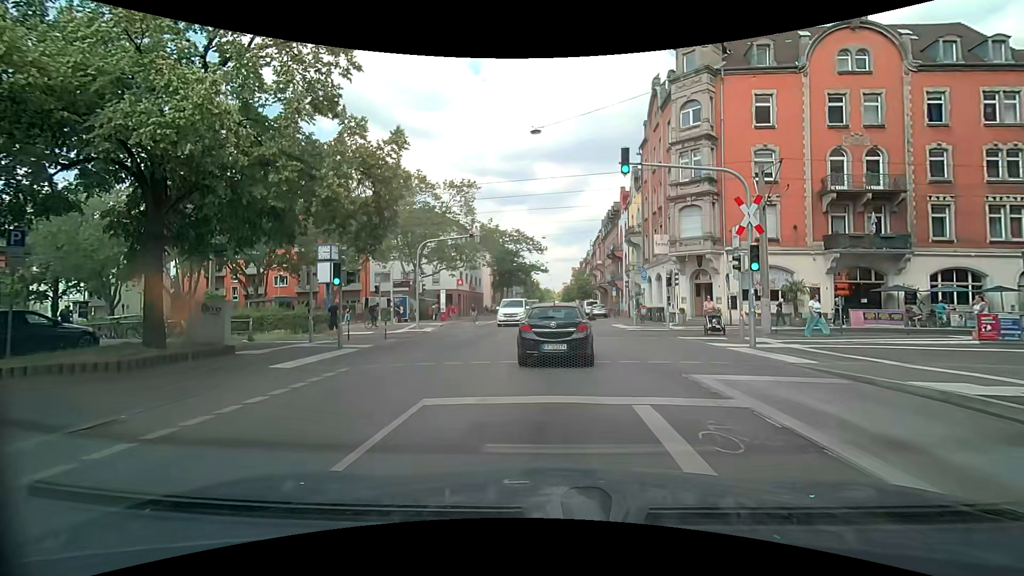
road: secondary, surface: asphalt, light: Day
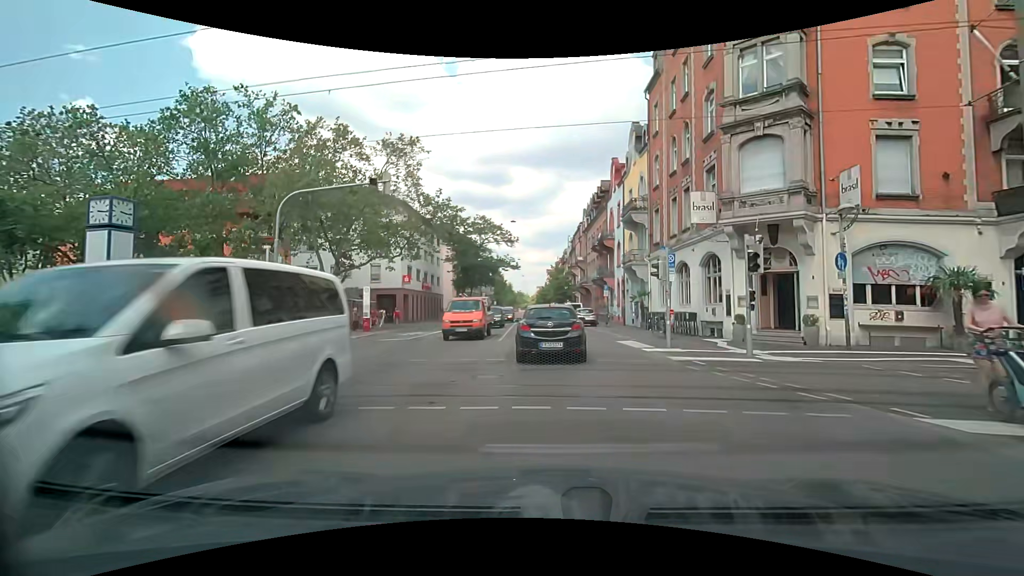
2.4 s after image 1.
(-0.1, +14.1) m; +1°
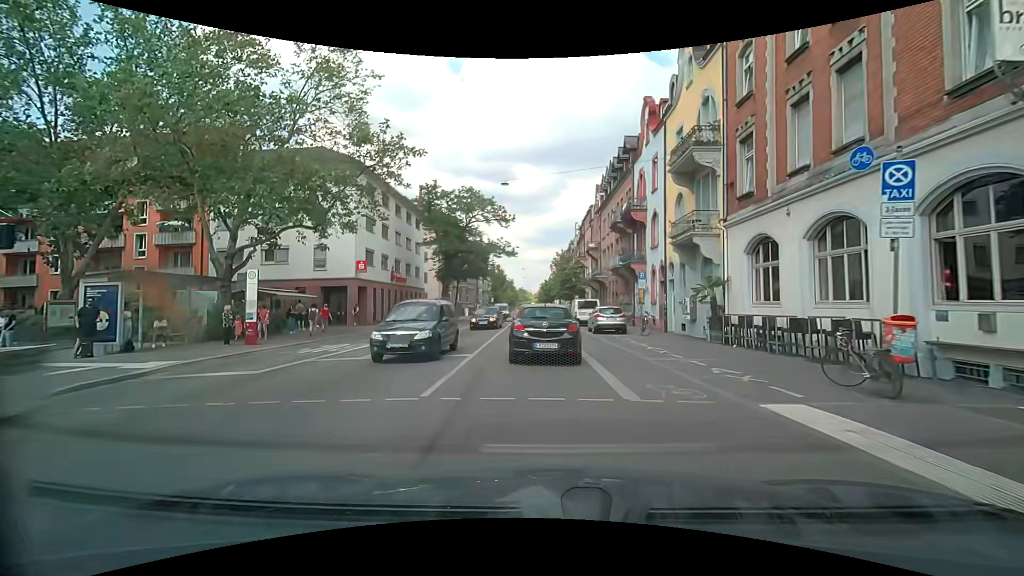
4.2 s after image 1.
(+0.1, +13.4) m; 0°
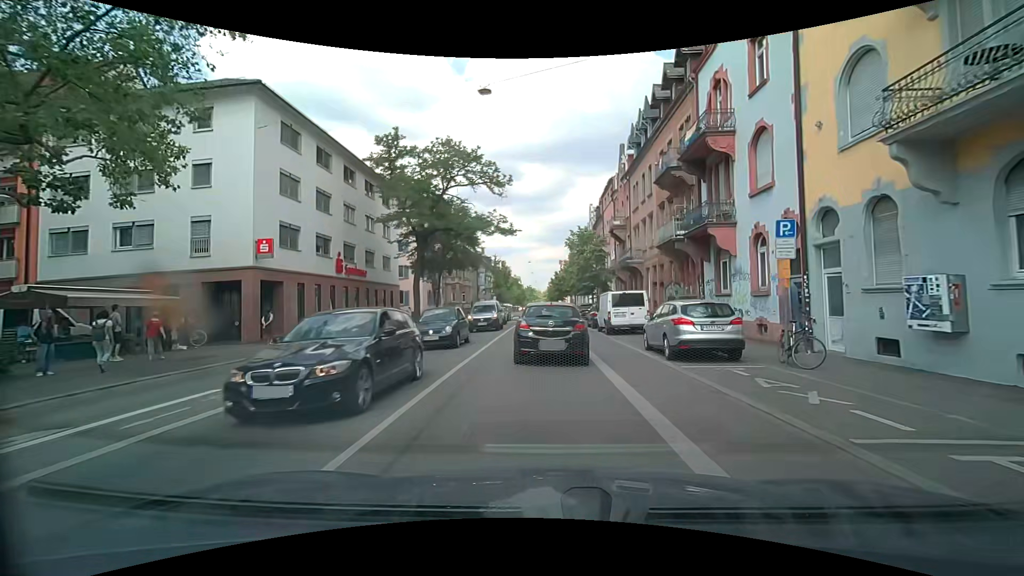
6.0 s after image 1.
(-0.1, +14.3) m; -1°
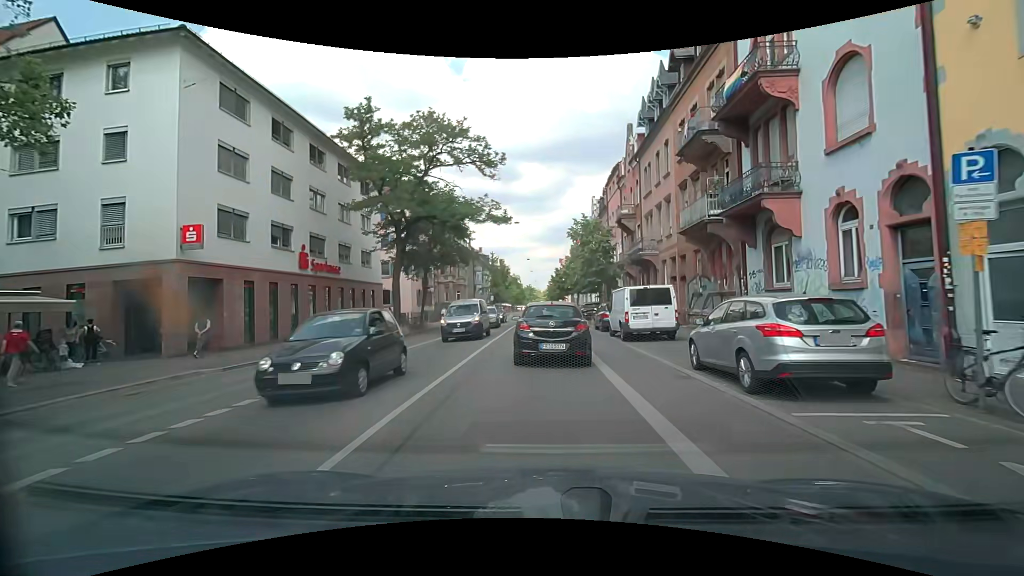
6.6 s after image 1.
(+0.1, +4.9) m; +2°
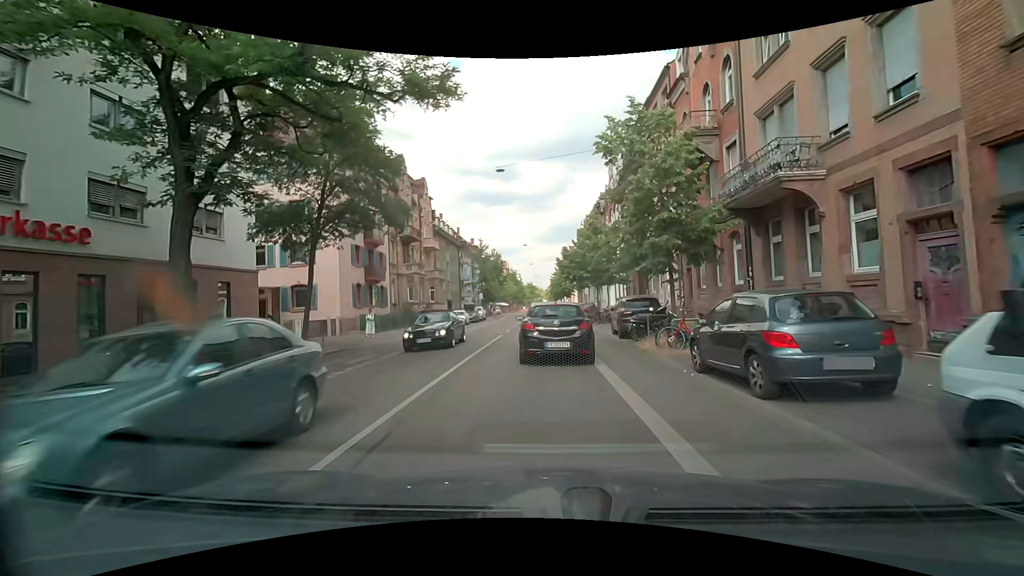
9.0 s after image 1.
(-0.5, +18.6) m; -2°
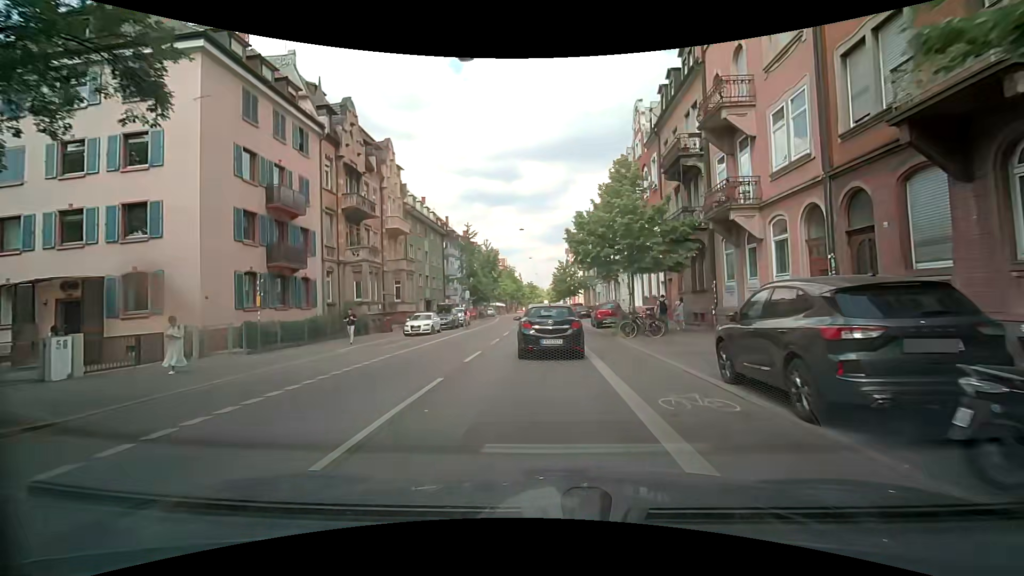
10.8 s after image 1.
(-0.1, +13.8) m; 0°
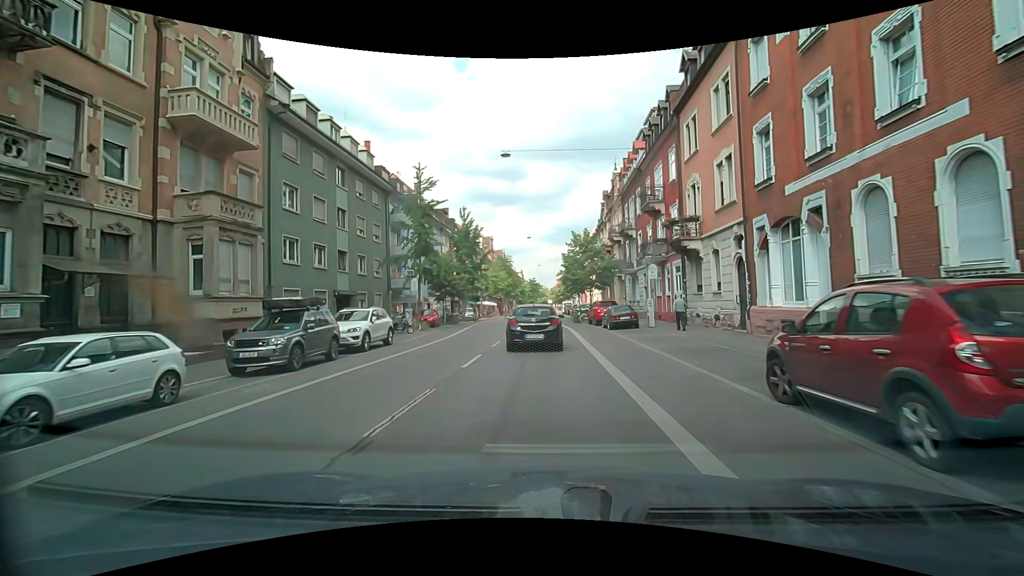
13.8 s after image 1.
(-0.4, +25.3) m; 0°
(0, +10) (0, +20) (-1, +30) (-1, +40) (-2, +50) (-2, +60) (-2, +70) (-2, +80) (-2, +90) (-2, +100) m
